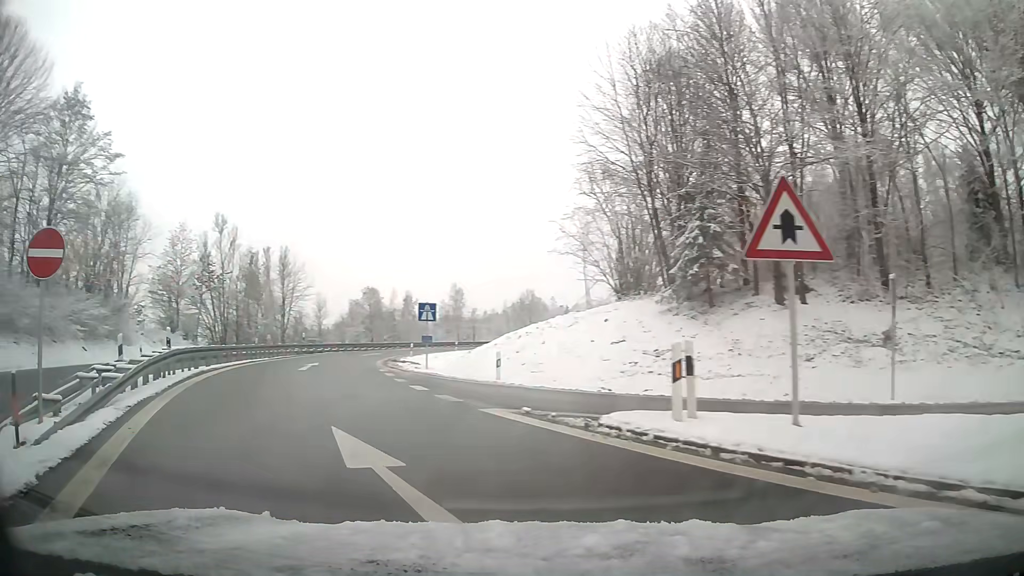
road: motorway_link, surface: asphalt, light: Day
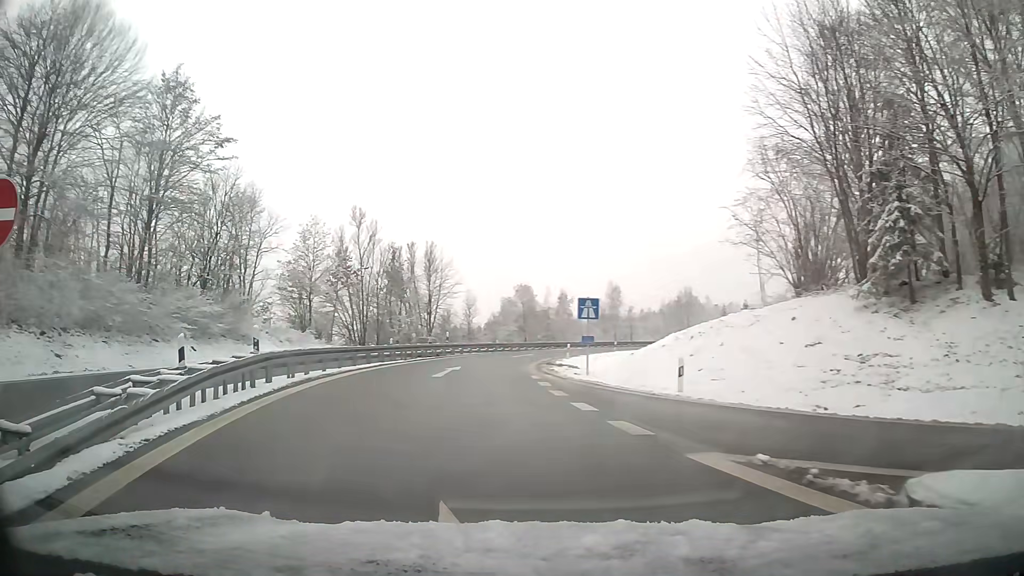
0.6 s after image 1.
(-0.4, +4.2) m; -9°
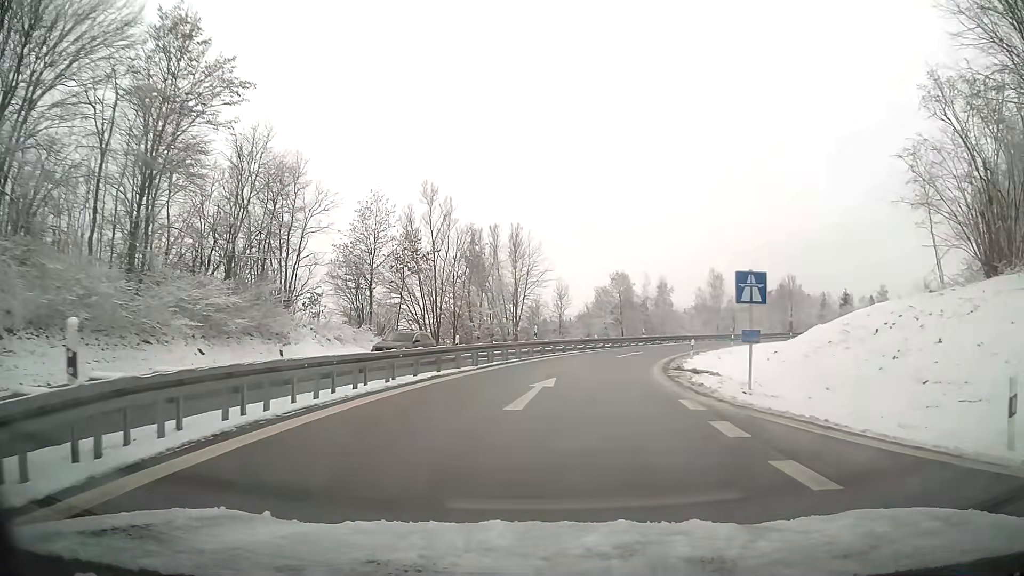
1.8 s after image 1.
(-0.8, +9.6) m; -6°
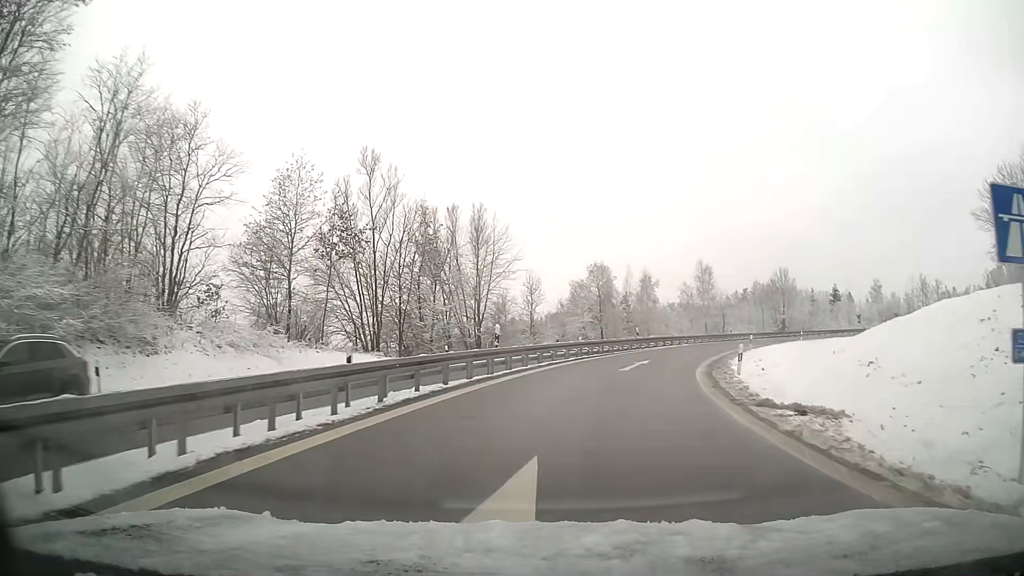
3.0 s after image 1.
(+0.3, +11.6) m; +4°
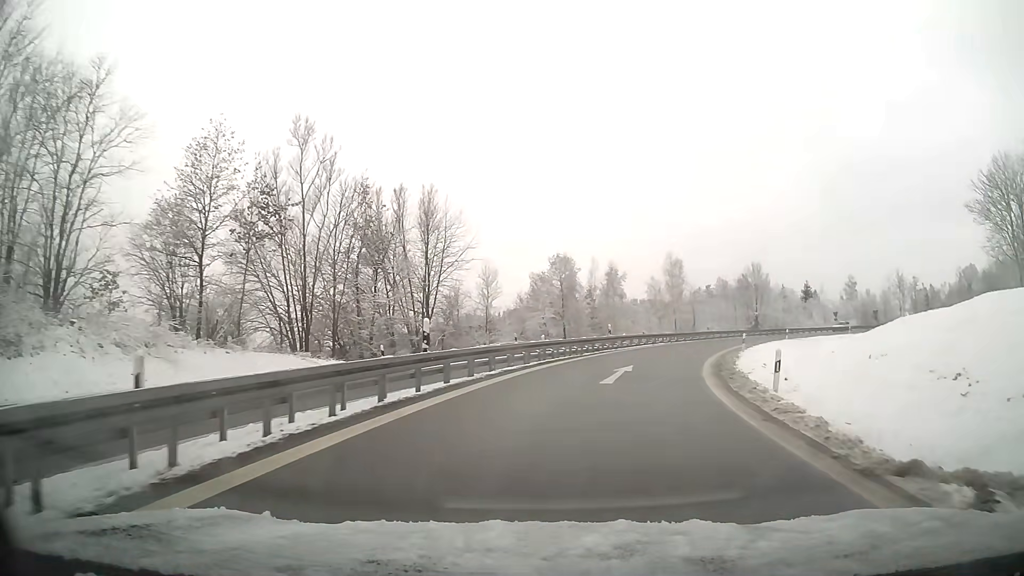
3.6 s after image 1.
(+0.2, +6.5) m; +3°
